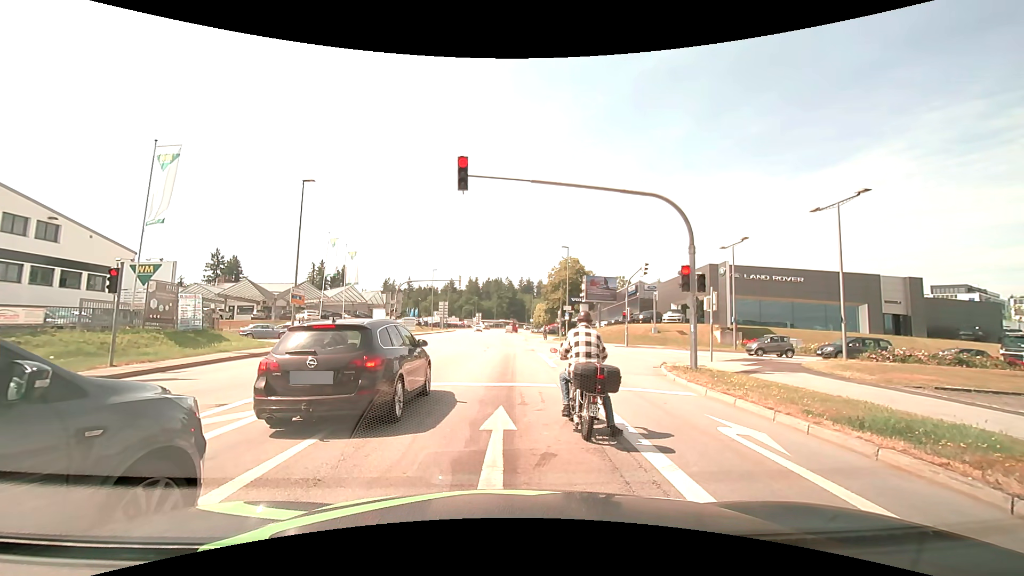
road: tertiary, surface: asphalt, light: Day
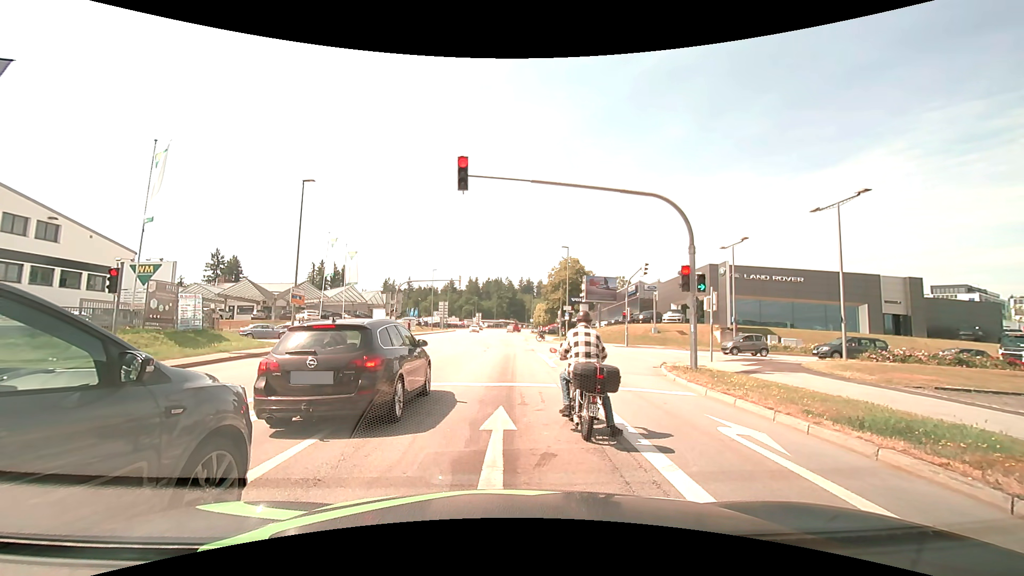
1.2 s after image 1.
(0.0, 0.0) m; 0°
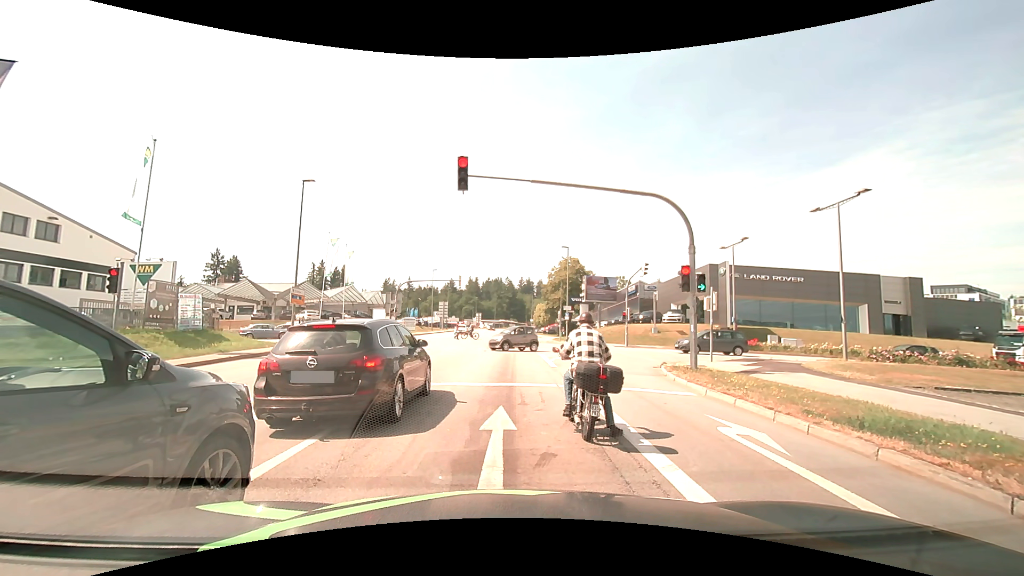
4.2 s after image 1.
(0.0, 0.0) m; 0°
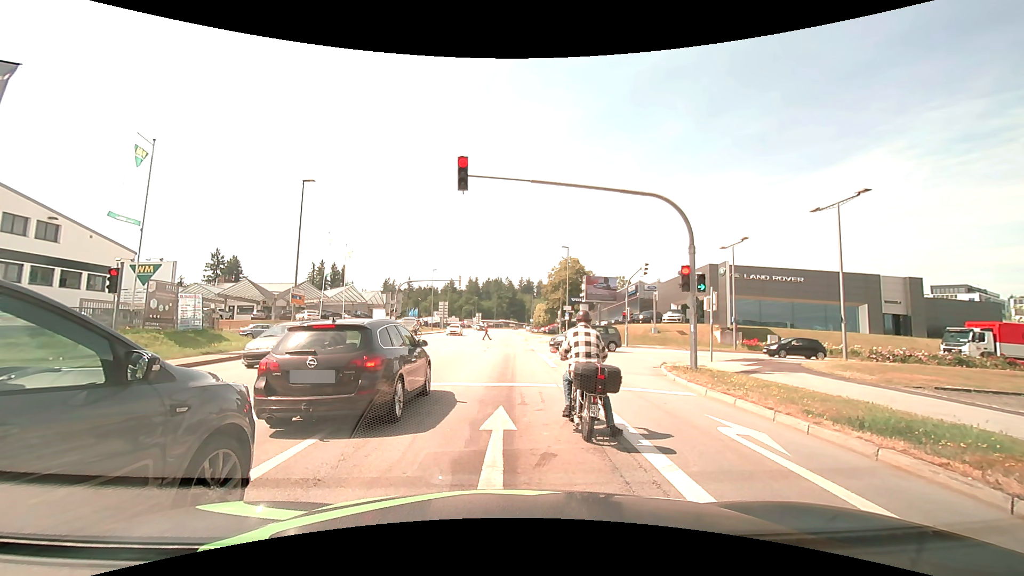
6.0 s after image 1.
(0.0, 0.0) m; 0°
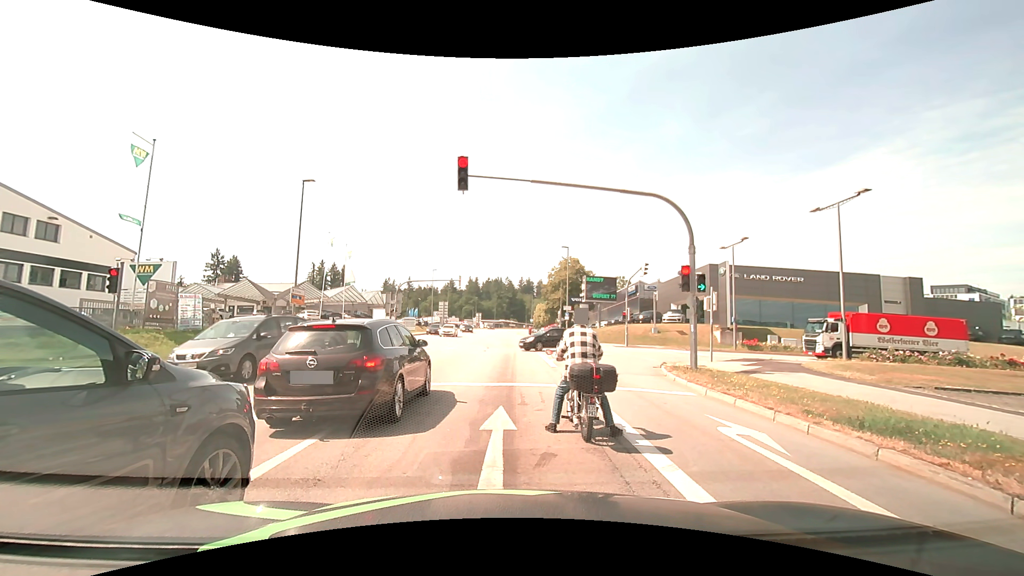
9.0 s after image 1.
(0.0, 0.0) m; 0°
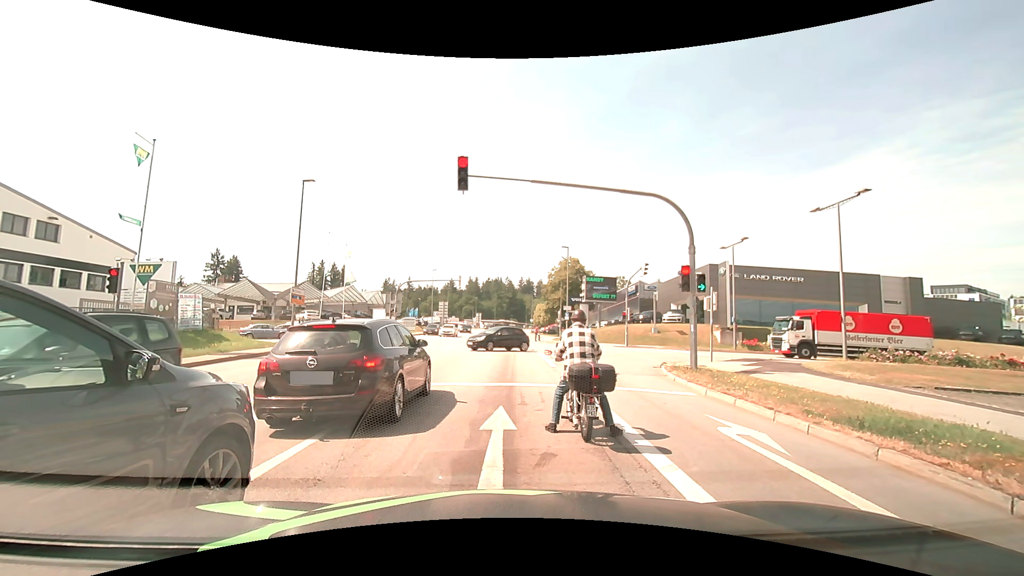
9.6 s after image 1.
(0.0, 0.0) m; 0°
